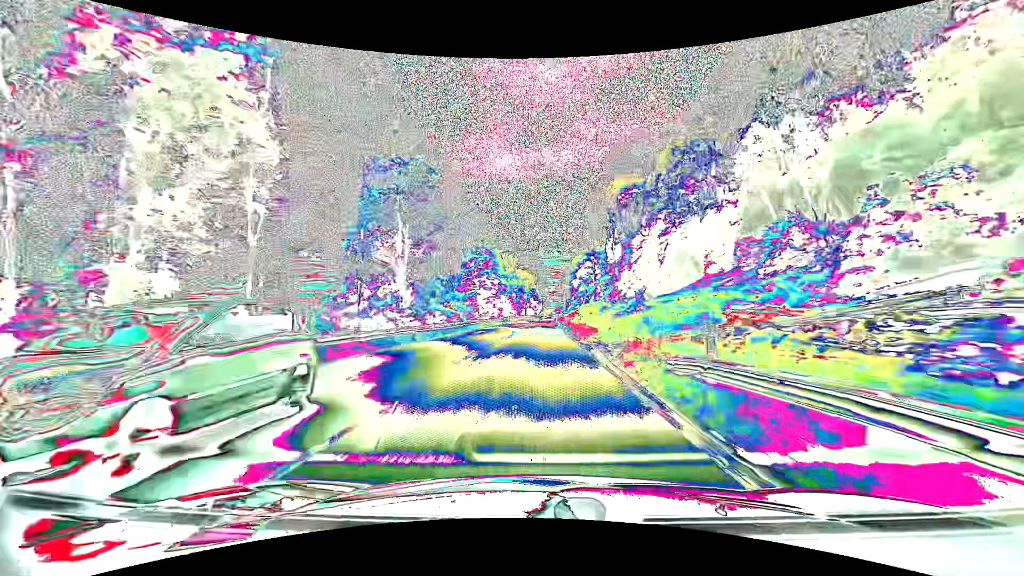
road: primary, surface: asphalt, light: Day
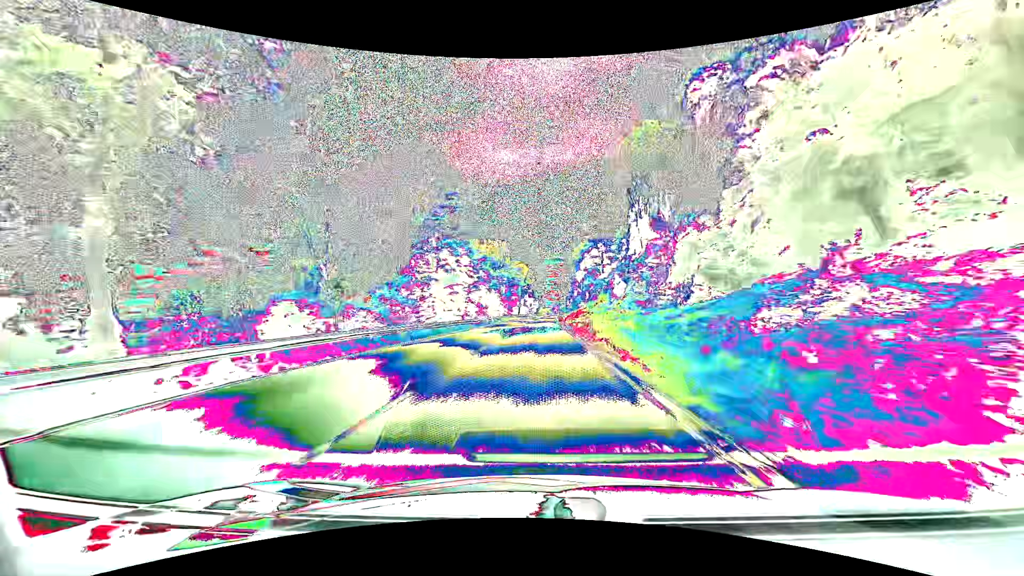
(+0.1, +31.2) m; 0°
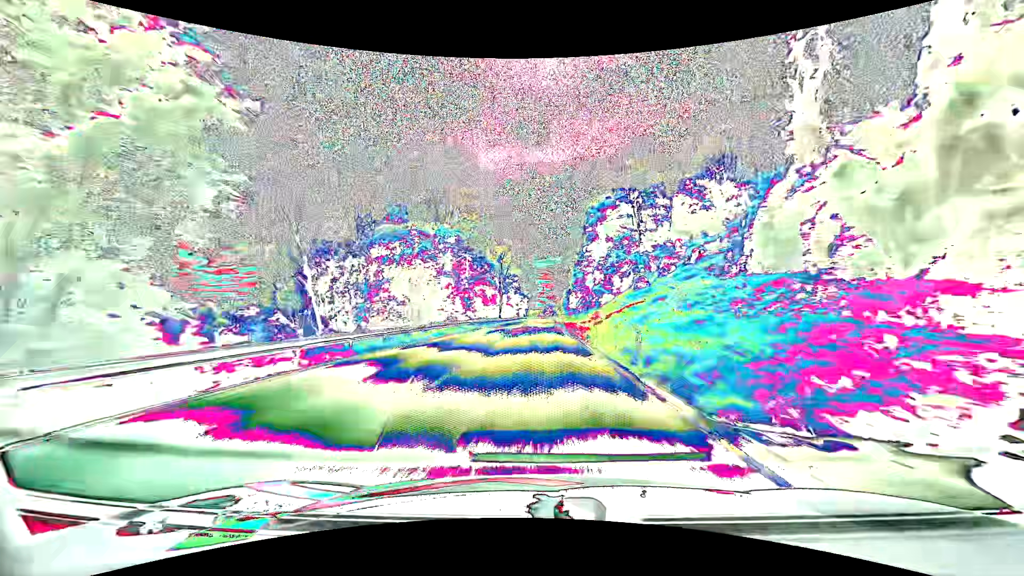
(+0.8, +62.8) m; +1°
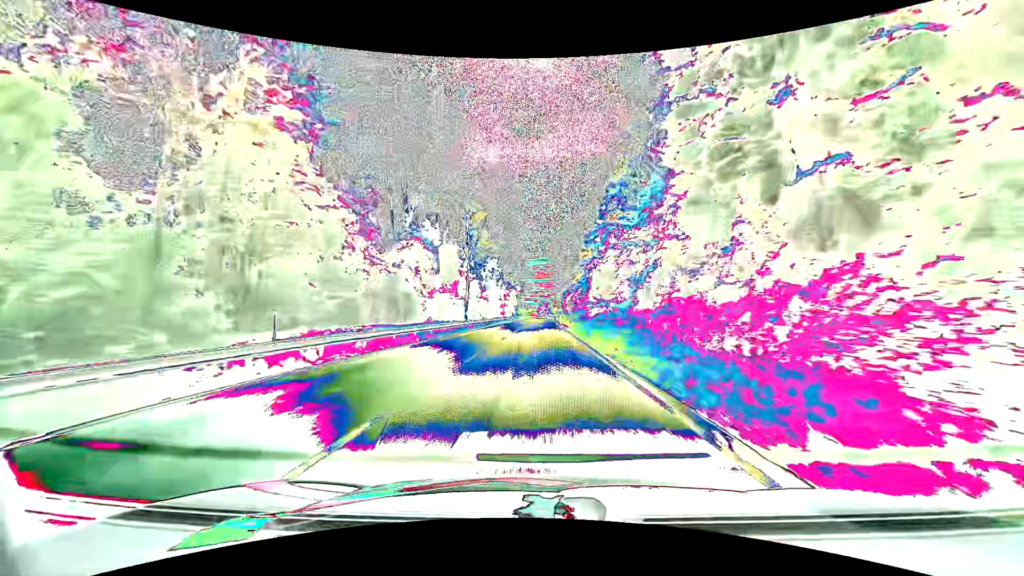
(+0.4, +62.6) m; +1°
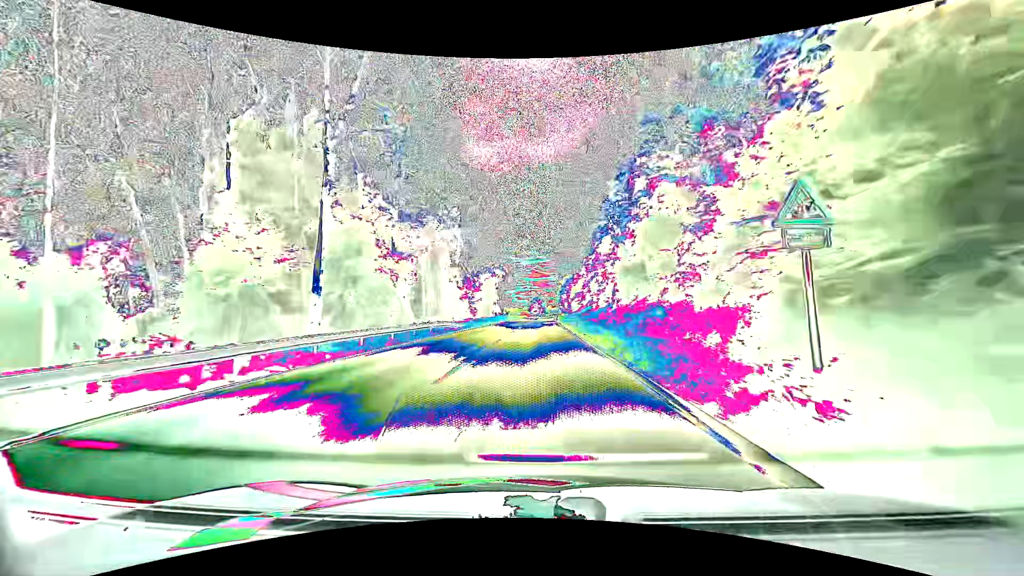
(+0.6, +60.6) m; +1°
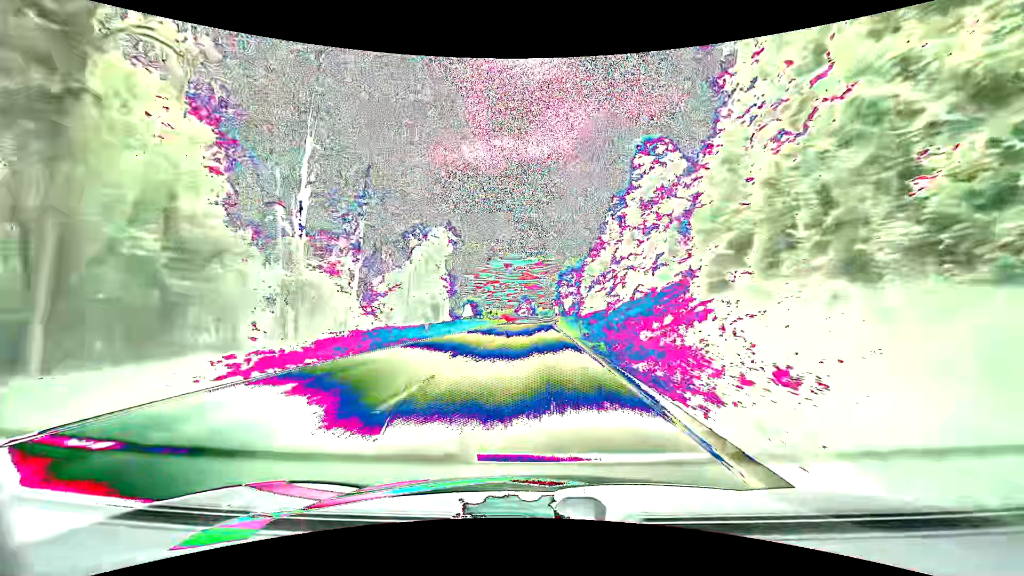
(+0.6, +58.6) m; +1°
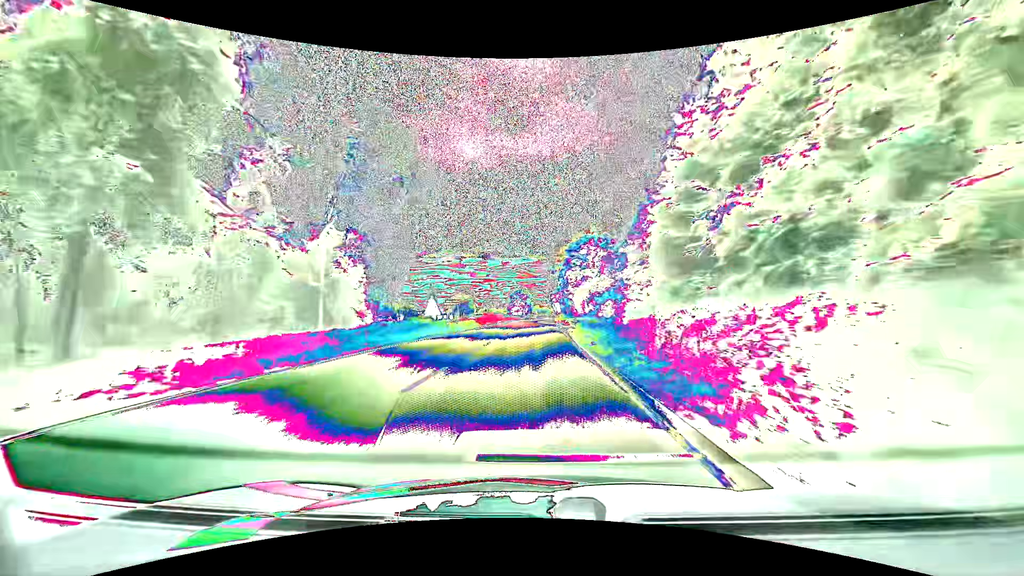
(+0.2, +43.3) m; +1°
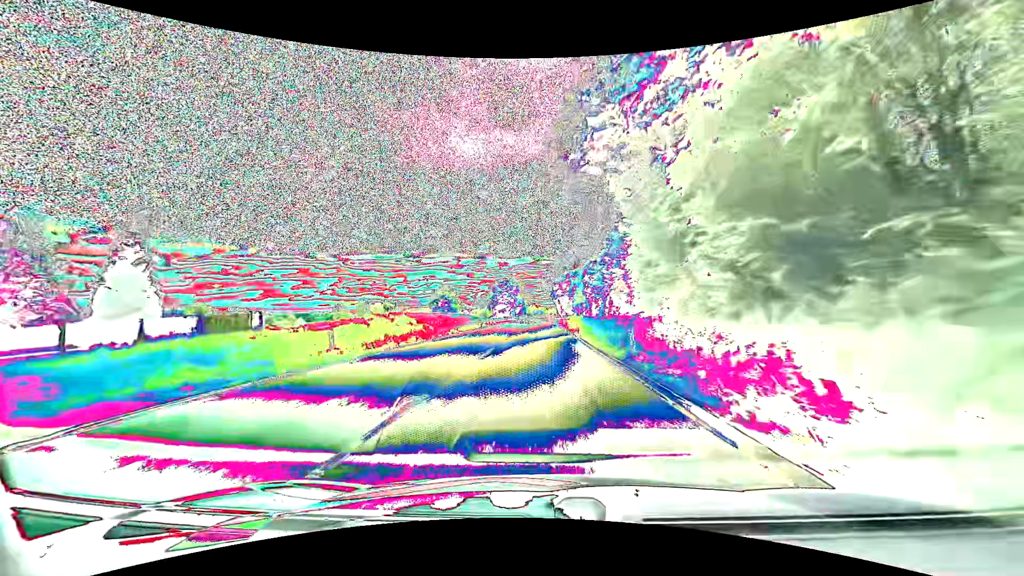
(-0.3, +71.5) m; 0°
(0, +10) (0, +20) (0, +30) (0, +40) (0, +50) (0, +60) (0, +70) (0, +80) (0, +90) (0, +100) m
